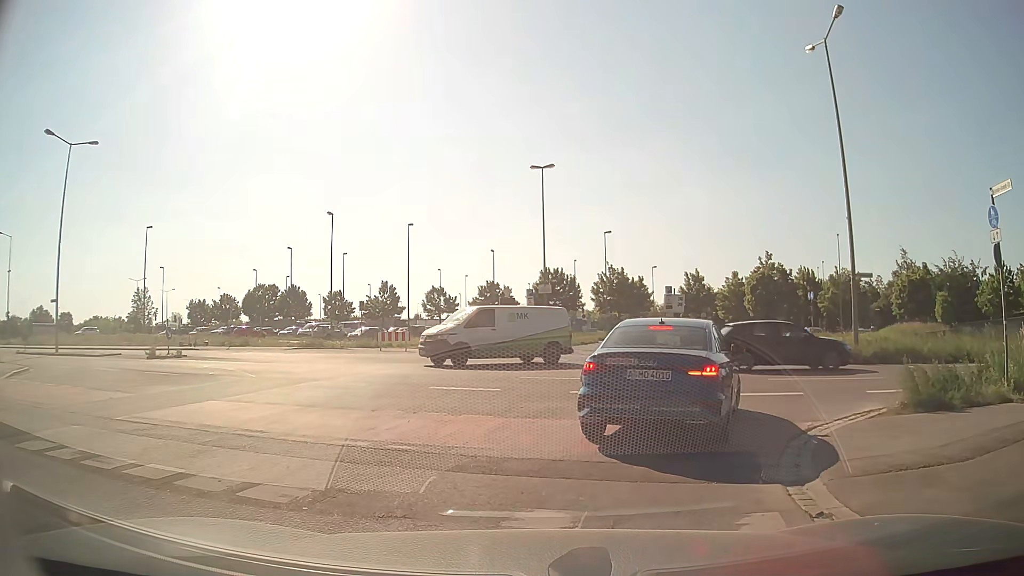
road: residential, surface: asphalt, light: Day
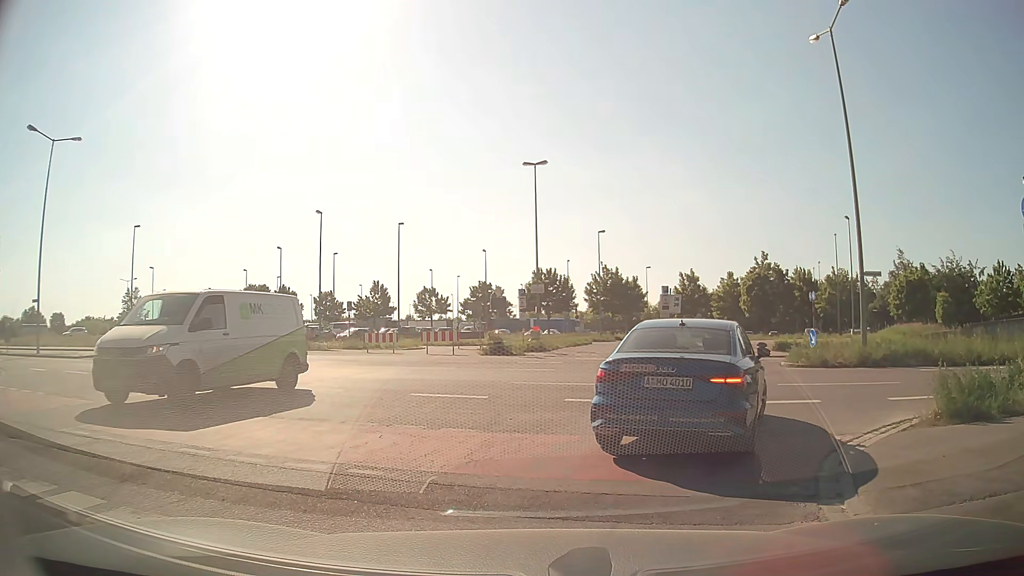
(0.0, +1.2) m; +1°
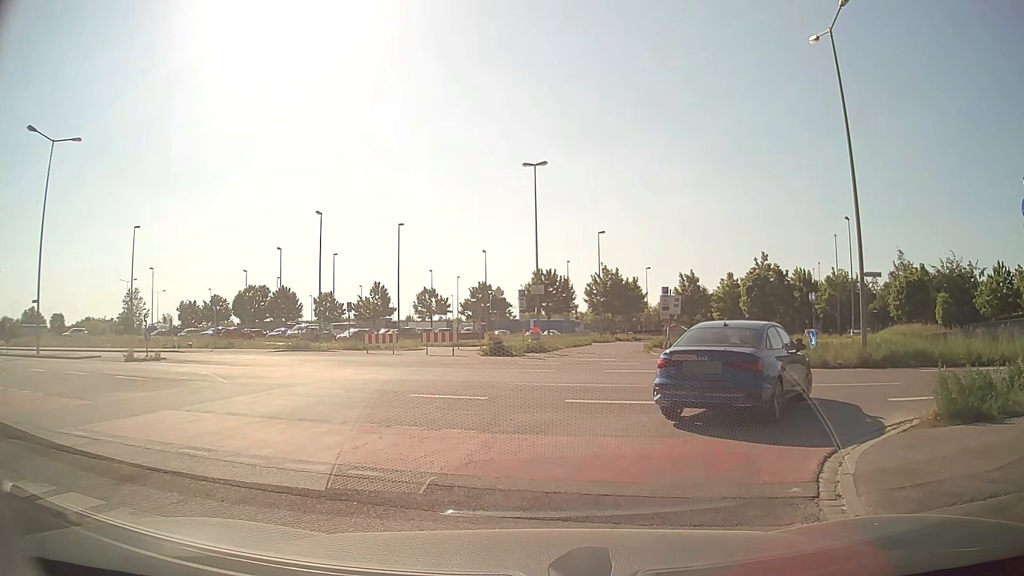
(0.0, 0.0) m; 0°
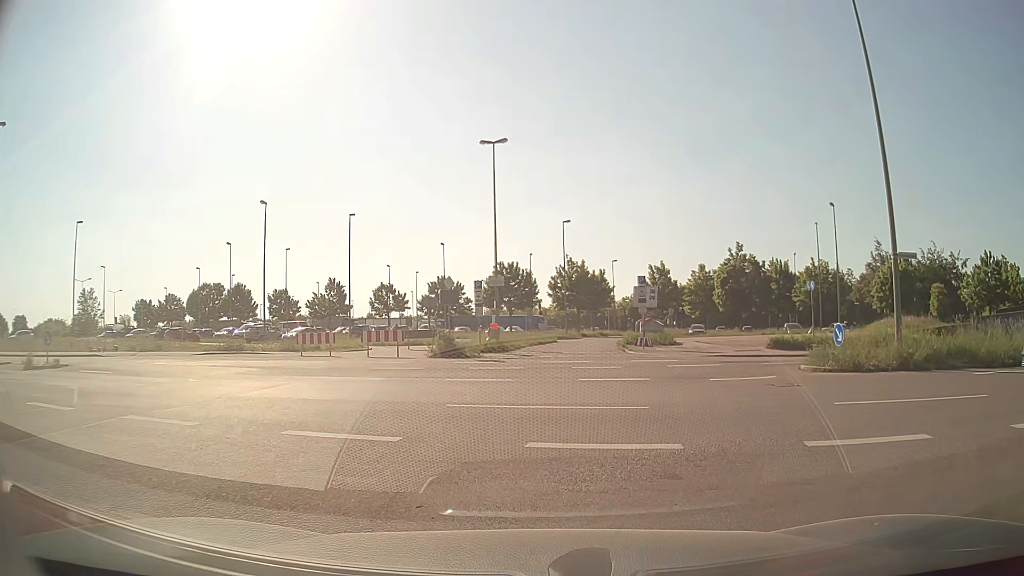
(+0.1, +5.0) m; +3°
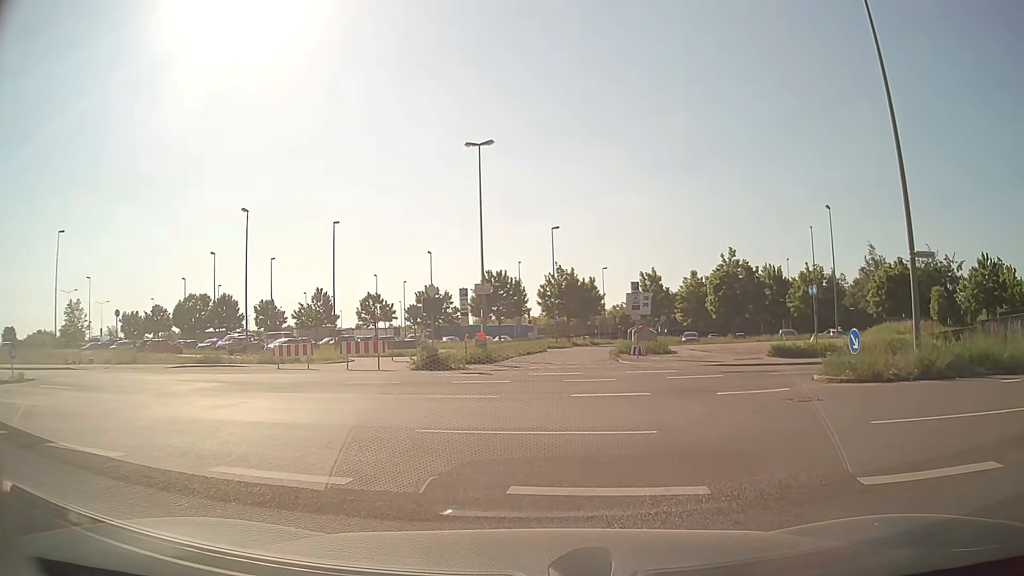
(0.0, +1.7) m; 0°
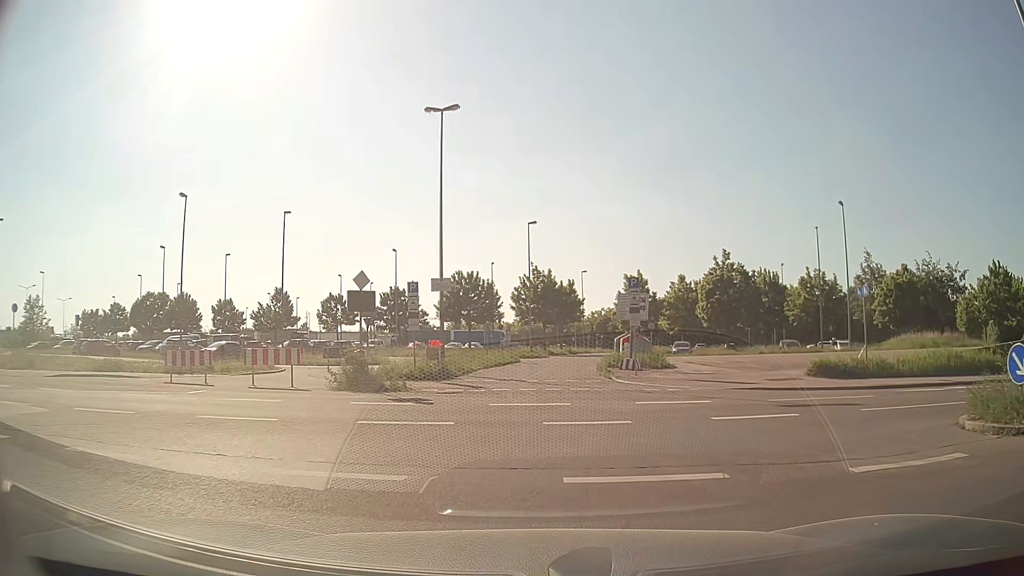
(+0.2, +7.6) m; +3°
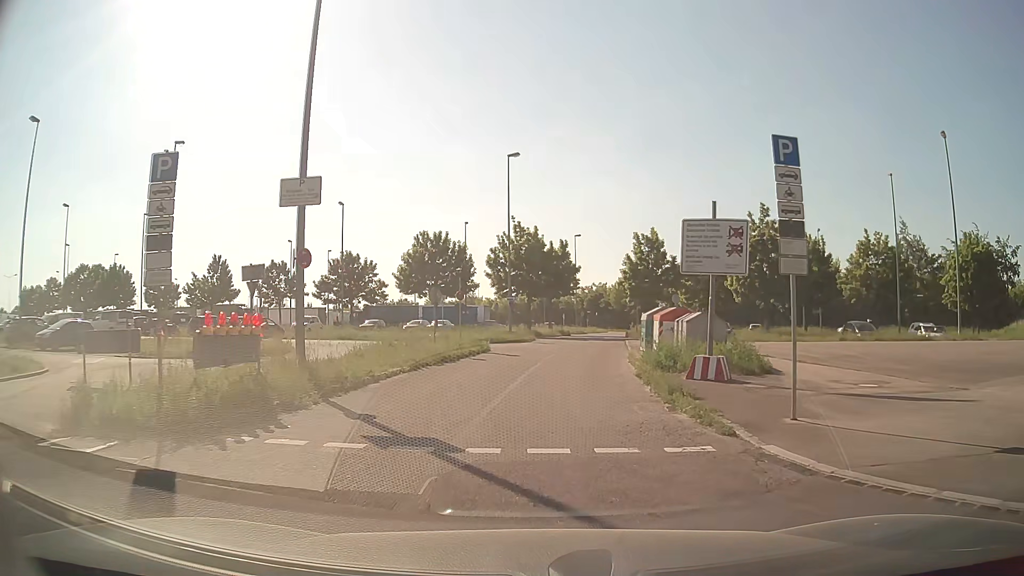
(+0.3, +17.3) m; +1°
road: service
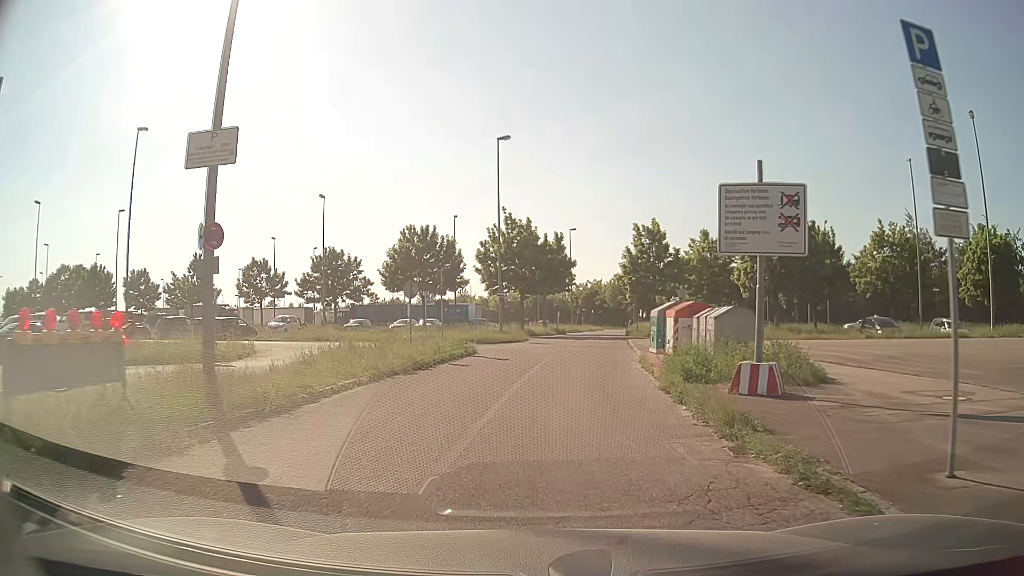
(0.0, +3.9) m; 0°
(0, +10) (+1, +20) (+2, +30) (+3, +40) (+5, +50) (+7, +60) (+8, +69) (+10, +79) (+11, +89) (+13, +99) m
